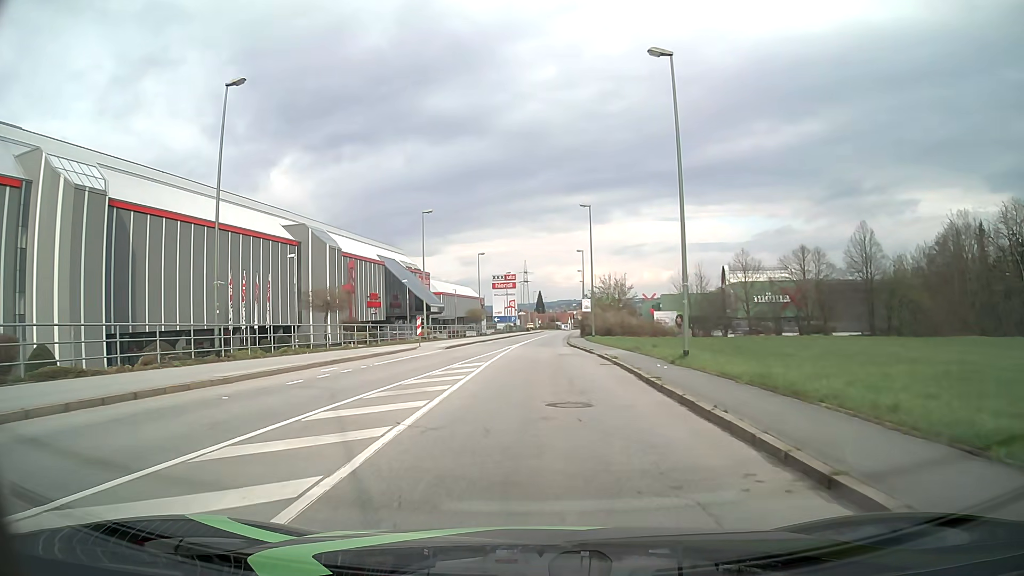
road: tertiary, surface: asphalt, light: Day
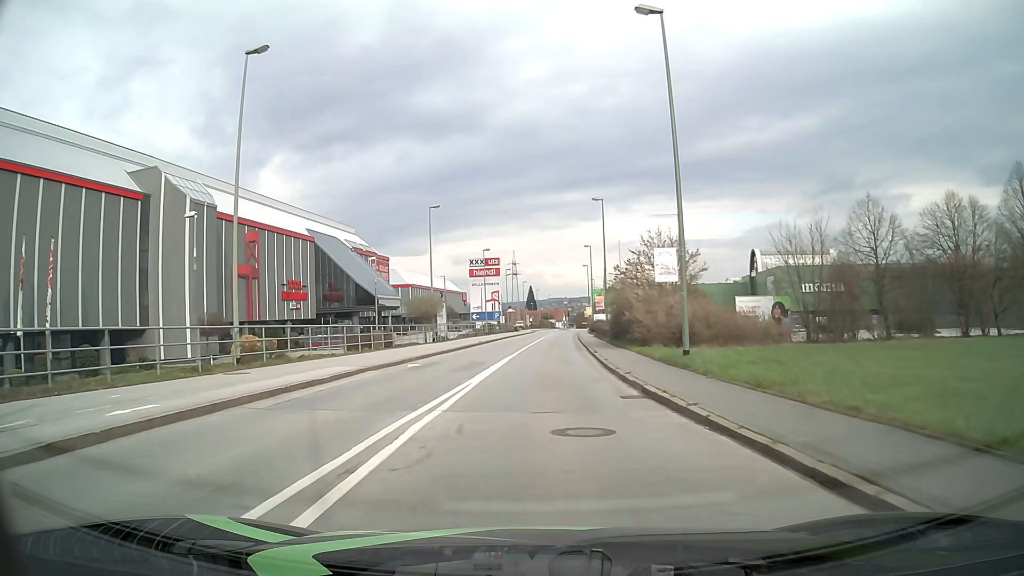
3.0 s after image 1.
(+0.3, +32.8) m; +1°
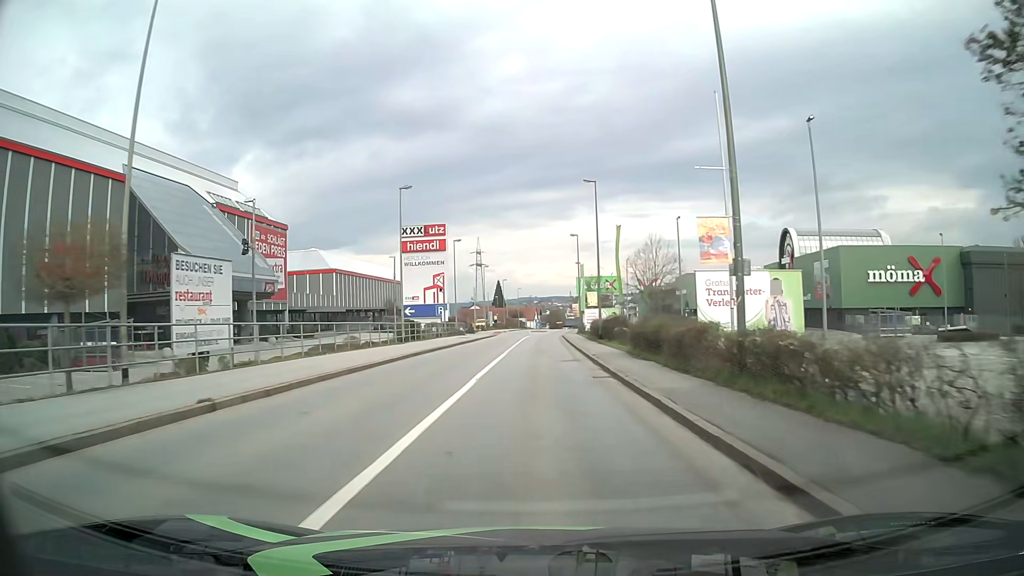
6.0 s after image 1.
(+1.0, +36.2) m; +3°
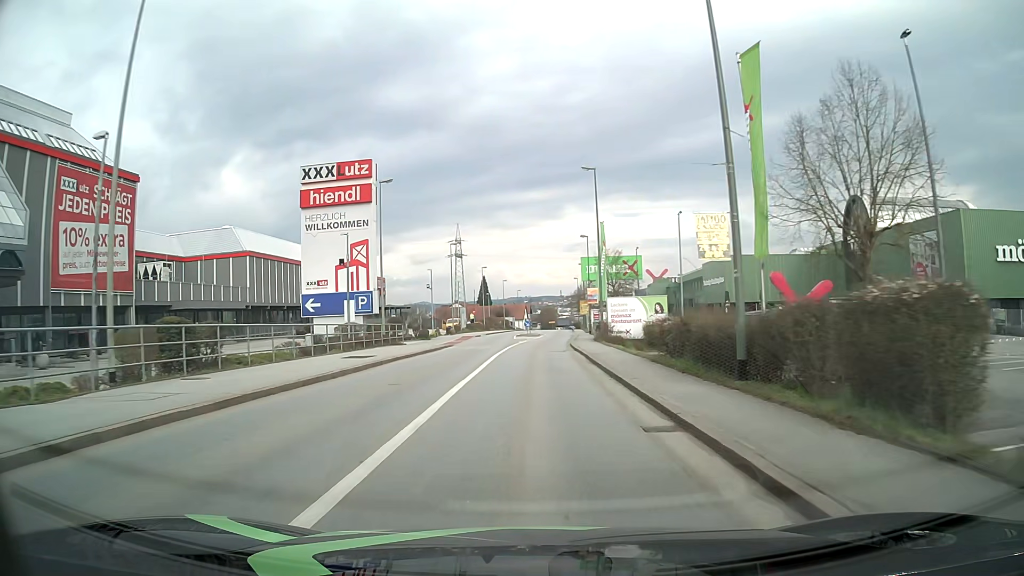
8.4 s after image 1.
(+0.2, +30.3) m; +1°
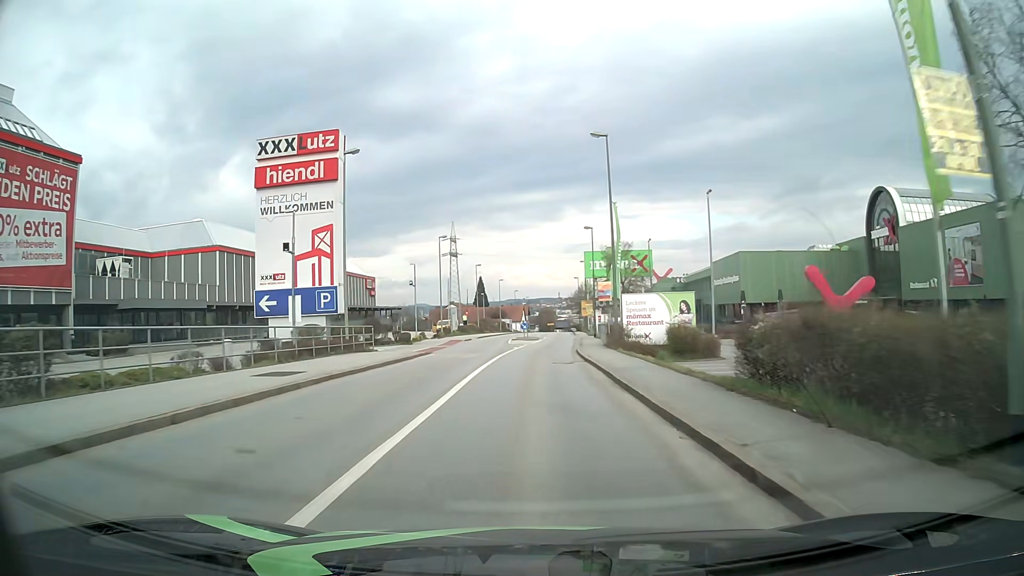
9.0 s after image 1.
(0.0, +7.6) m; 0°
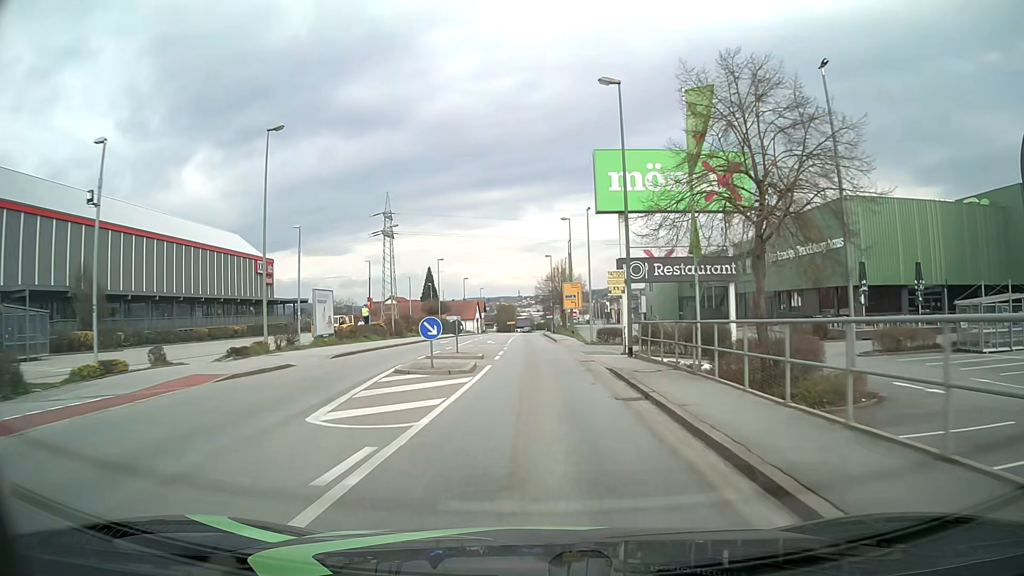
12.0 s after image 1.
(+0.7, +38.2) m; +4°
(0, +10) (0, +20) (0, +30) (0, +40) (0, +50) (0, +60) (0, +70) (-1, +80) (-1, +90) (-1, +100) m
